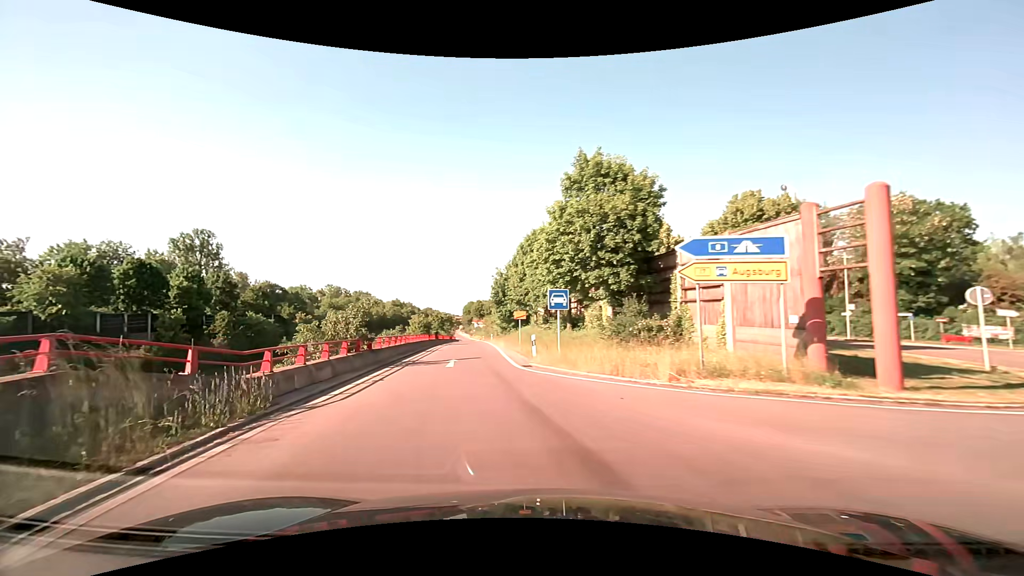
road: trunk_link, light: Day
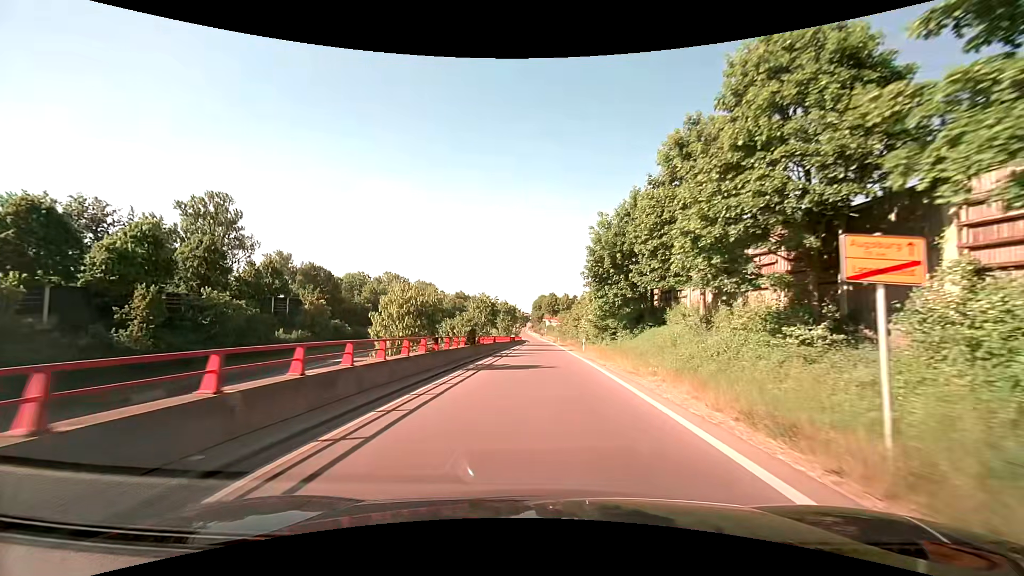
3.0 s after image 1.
(-5.1, +33.6) m; -9°
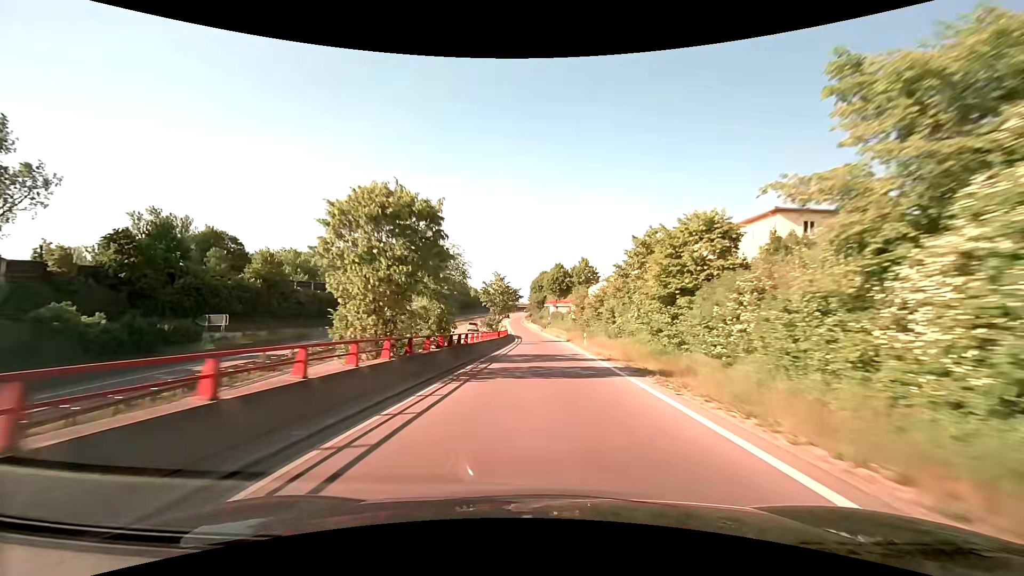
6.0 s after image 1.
(+0.2, +50.8) m; 0°
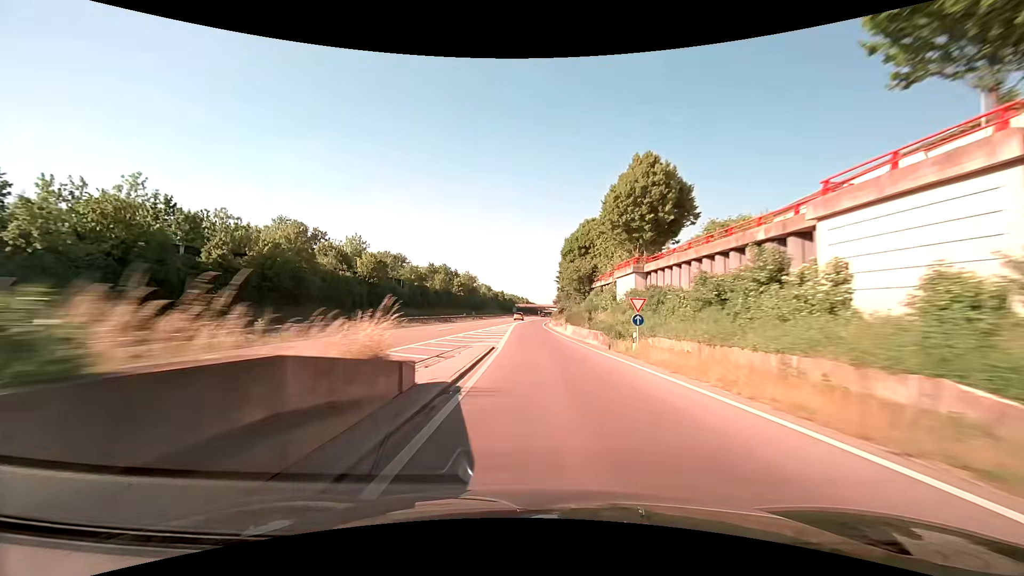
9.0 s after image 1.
(-1.3, +65.9) m; -3°
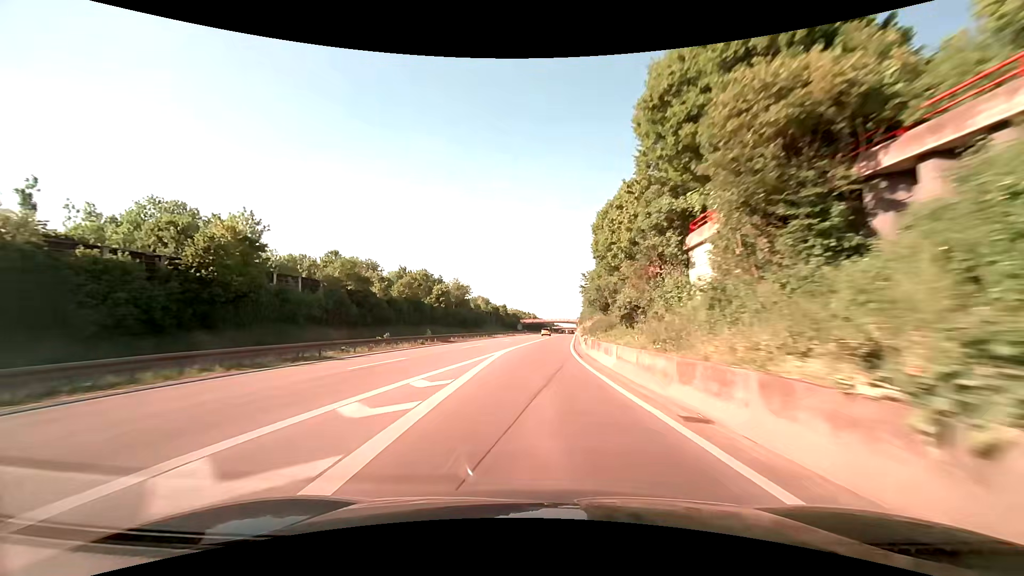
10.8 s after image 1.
(-0.7, +44.3) m; -1°
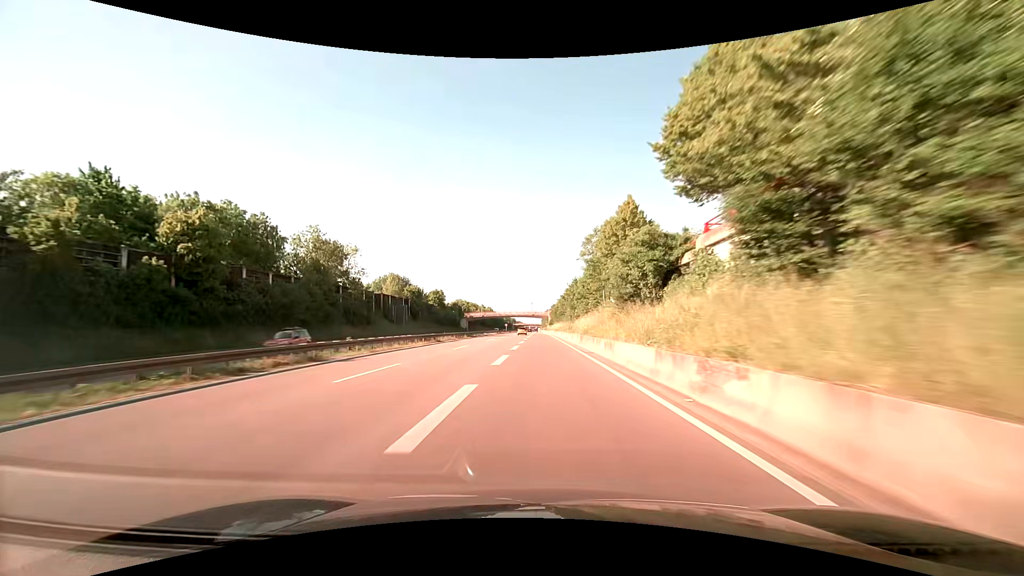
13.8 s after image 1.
(+3.3, +77.0) m; +5°
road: trunk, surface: asphalt
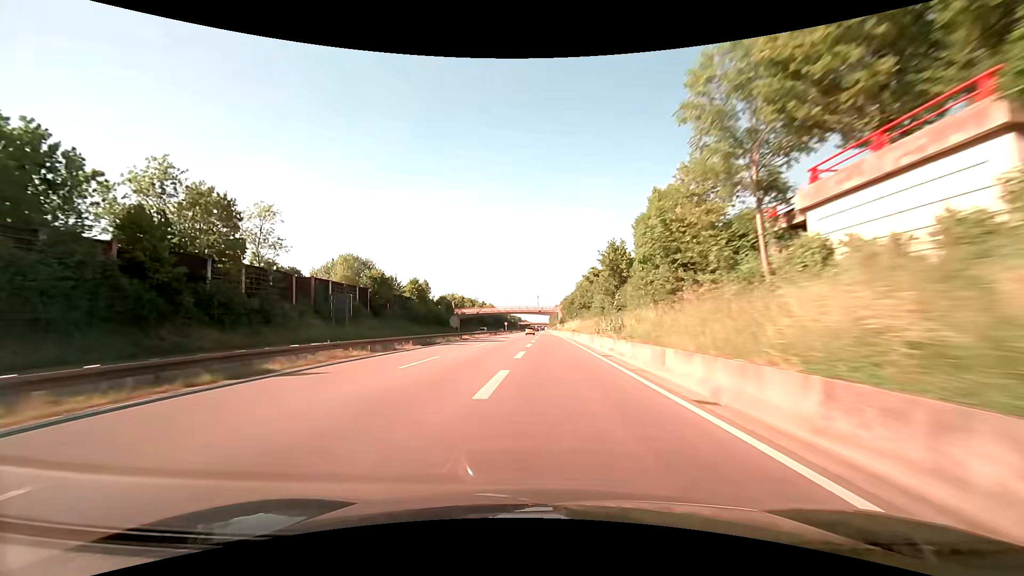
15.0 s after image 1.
(-0.2, +32.2) m; -1°
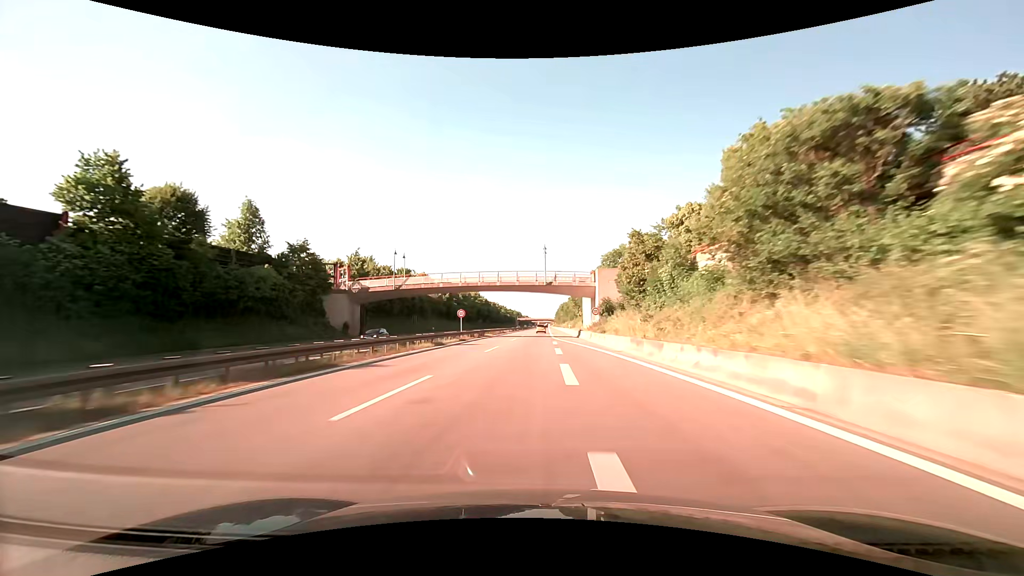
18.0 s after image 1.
(-0.6, +81.9) m; 0°
(0, +10) (0, +20) (0, +30) (0, +40) (0, +50) (0, +60) (0, +70) (0, +80) (+1, +90) (+1, +100) m
